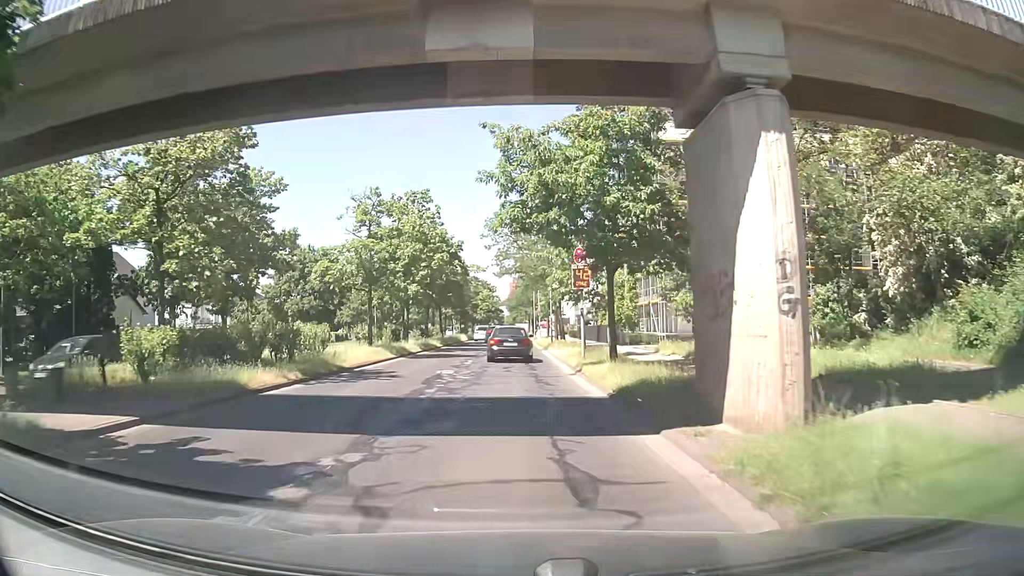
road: secondary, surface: asphalt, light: Day
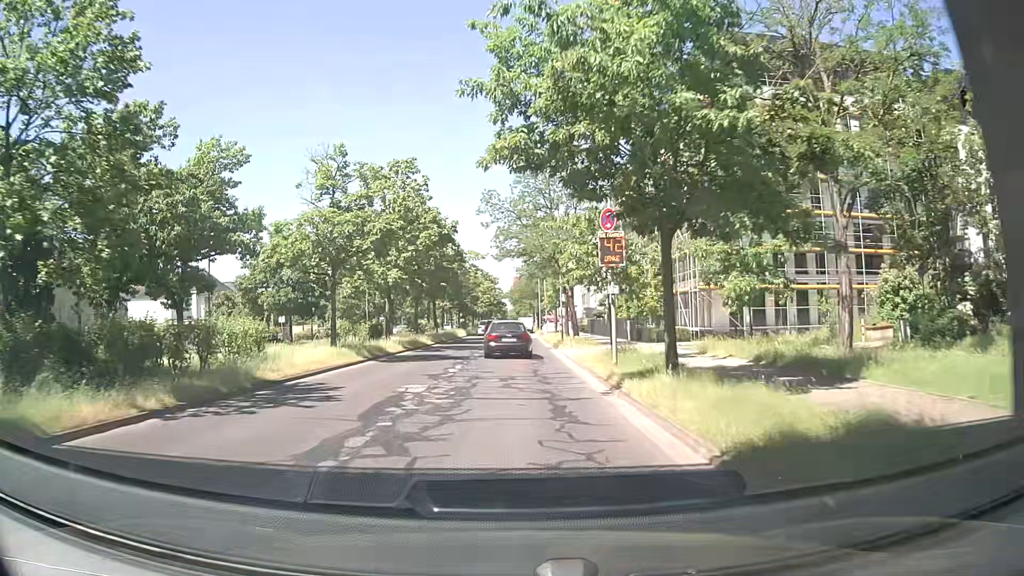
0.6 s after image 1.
(0.0, +7.0) m; +1°
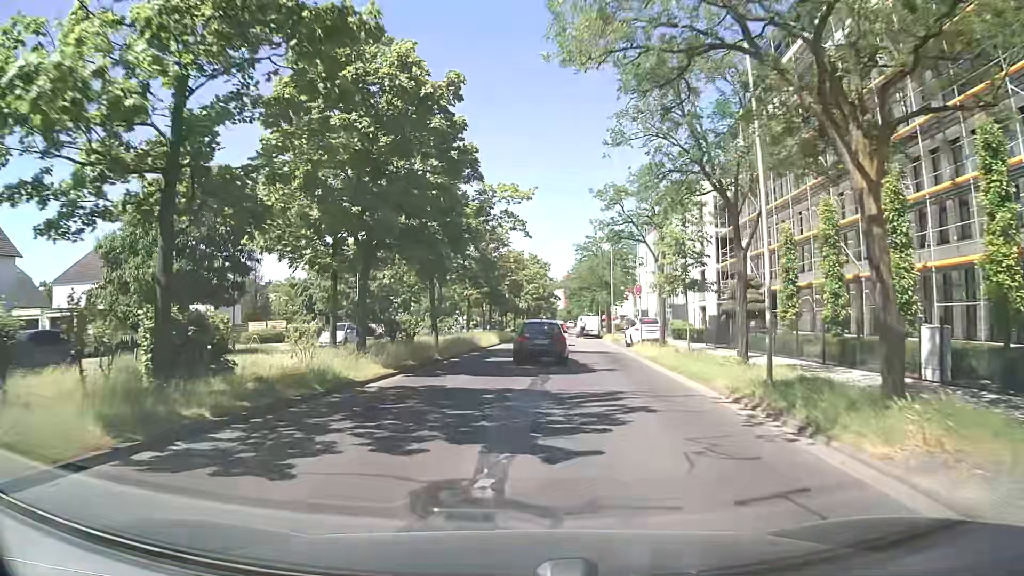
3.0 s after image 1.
(-1.3, +26.2) m; -5°
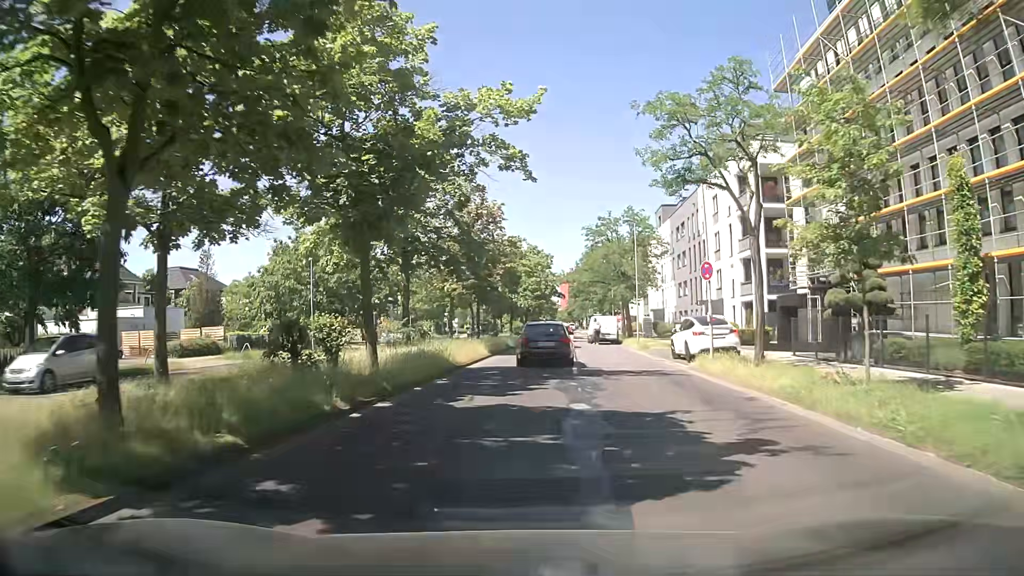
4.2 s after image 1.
(0.0, +12.3) m; 0°
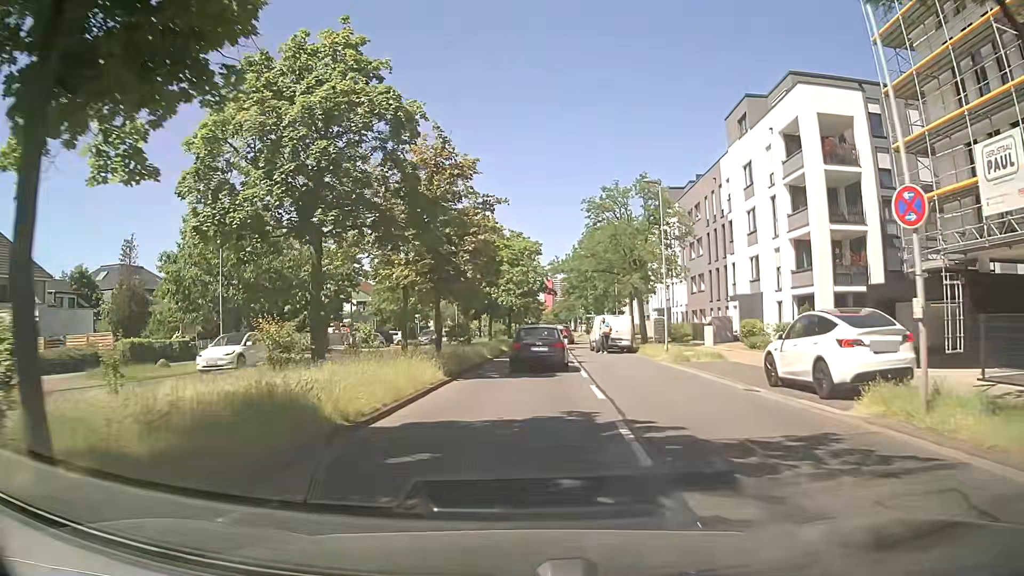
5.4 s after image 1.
(+0.3, +12.1) m; +2°
(0, +10) (0, +20) (0, +30) (+1, +40) (+1, +50) (+2, +60) (+2, +70) (+3, +80) (+3, +90) (+3, +100) m
